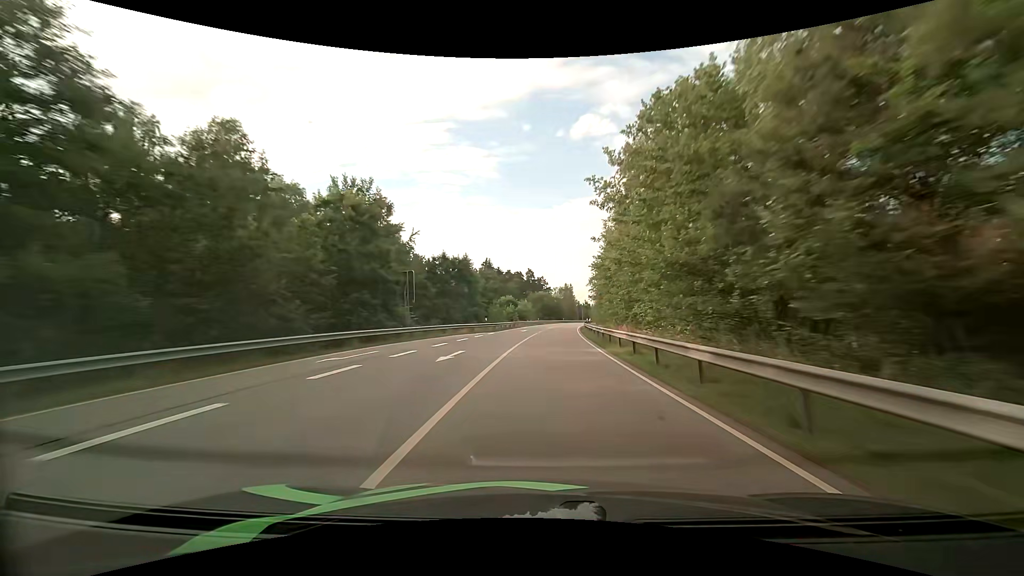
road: primary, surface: asphalt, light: Day
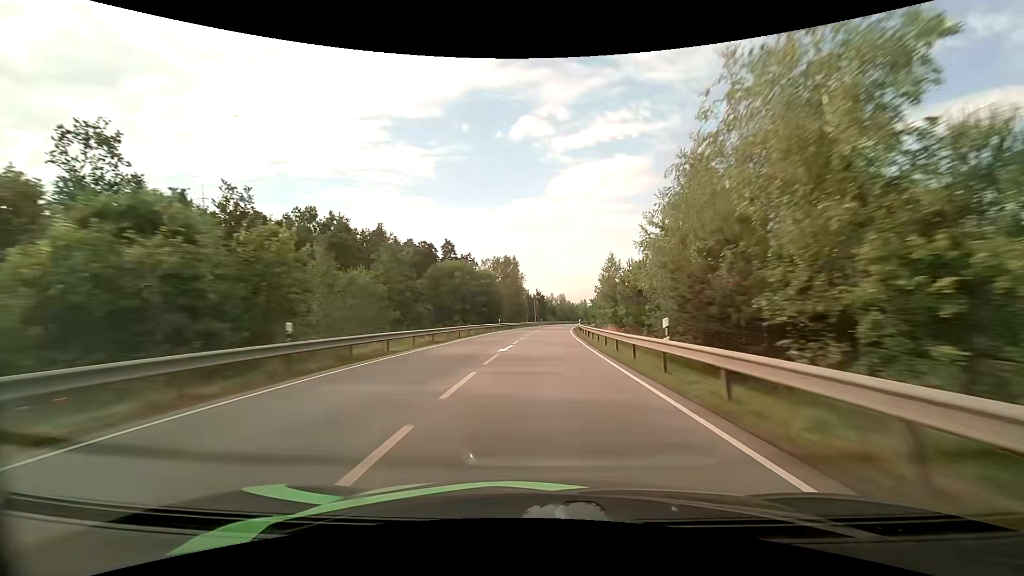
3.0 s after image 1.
(+4.7, +86.5) m; +6°
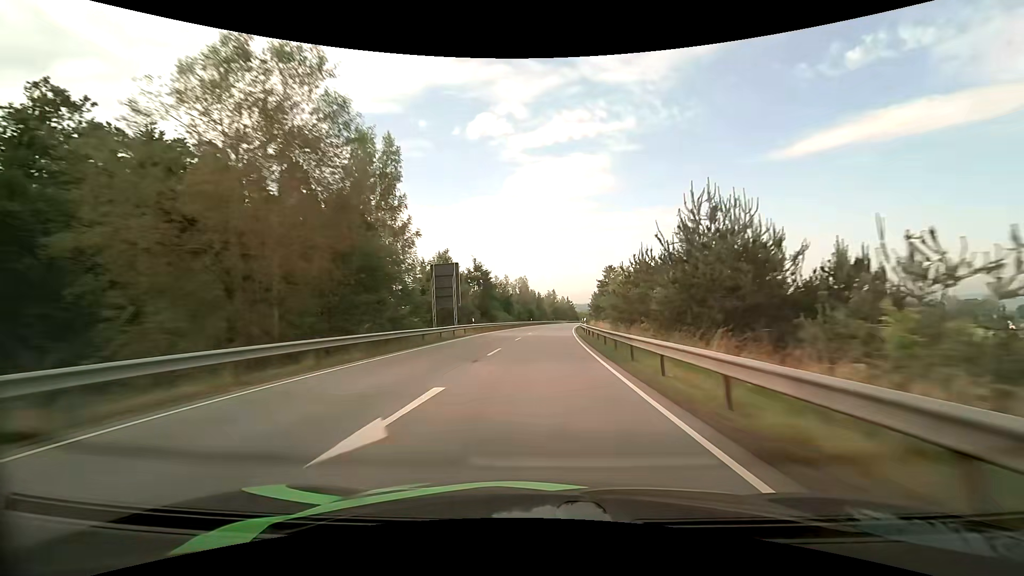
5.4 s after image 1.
(+2.9, +69.3) m; +5°
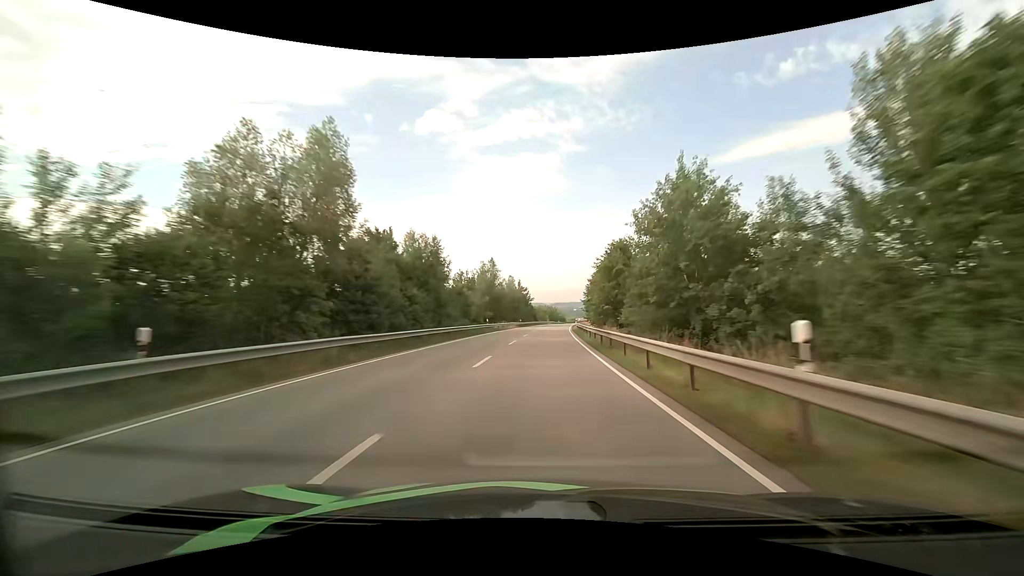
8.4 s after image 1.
(+4.6, +86.4) m; +6°
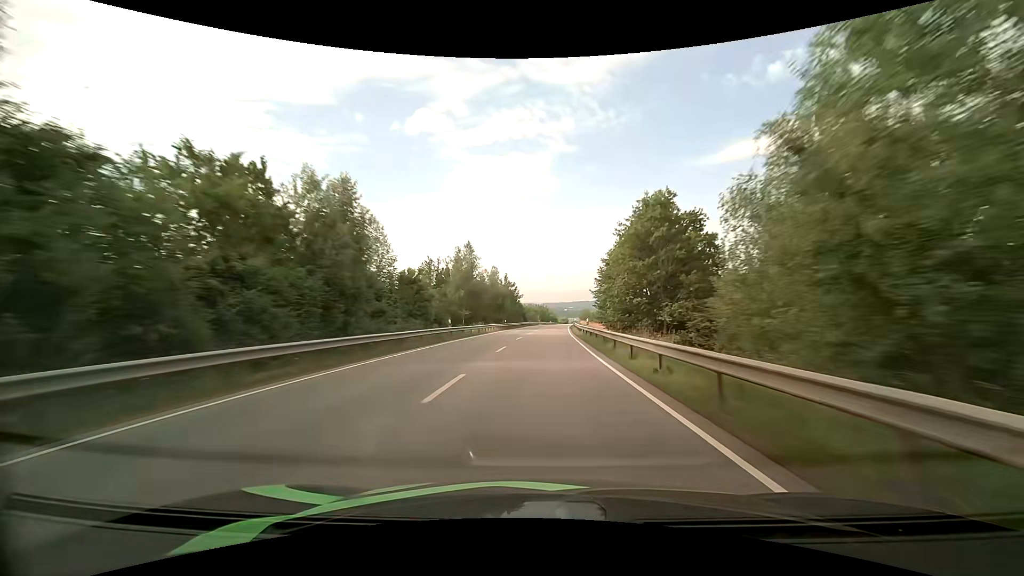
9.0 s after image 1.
(+0.2, +17.6) m; +1°
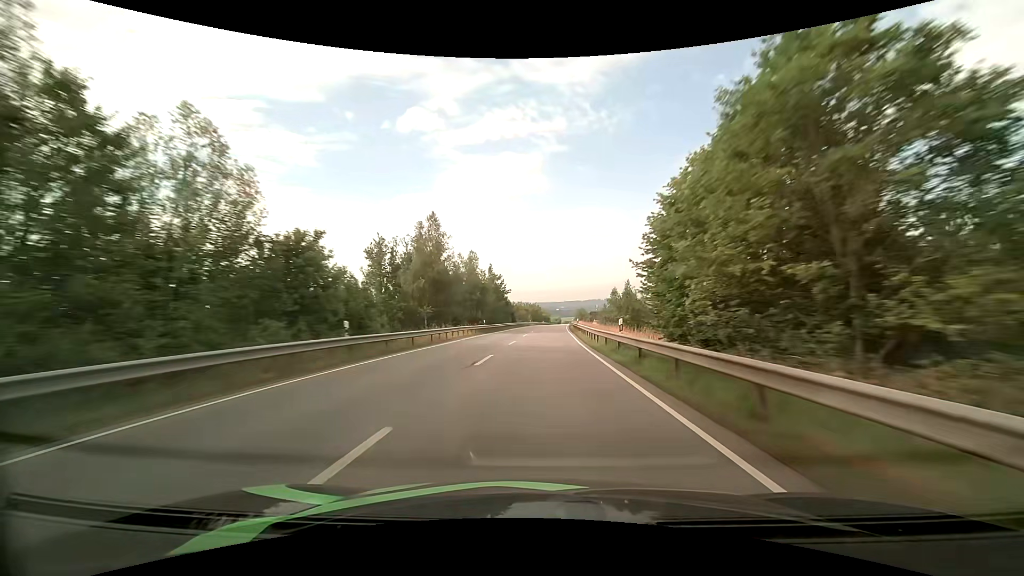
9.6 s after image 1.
(+0.2, +17.6) m; +1°
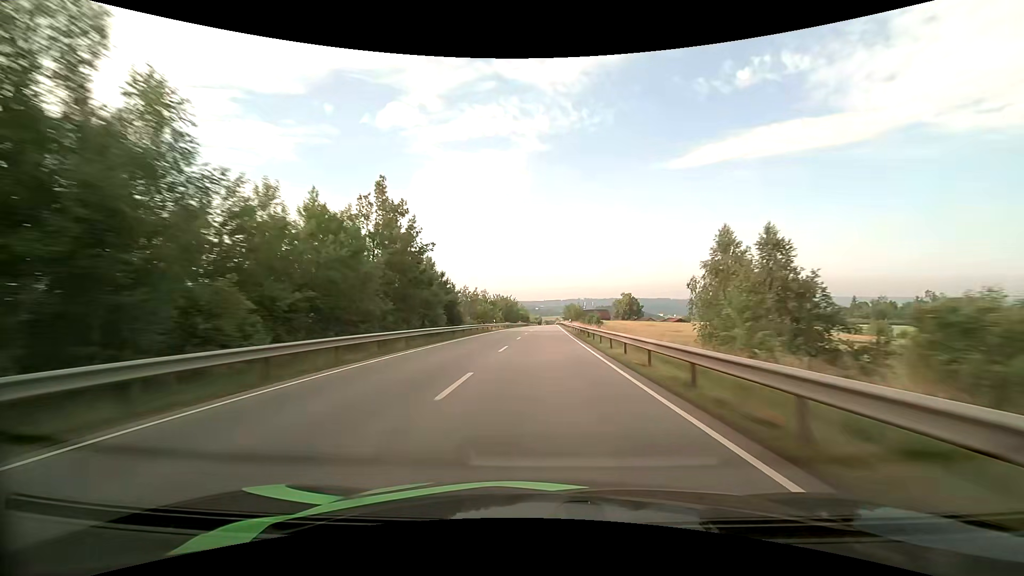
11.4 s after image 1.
(+1.2, +53.1) m; +2°
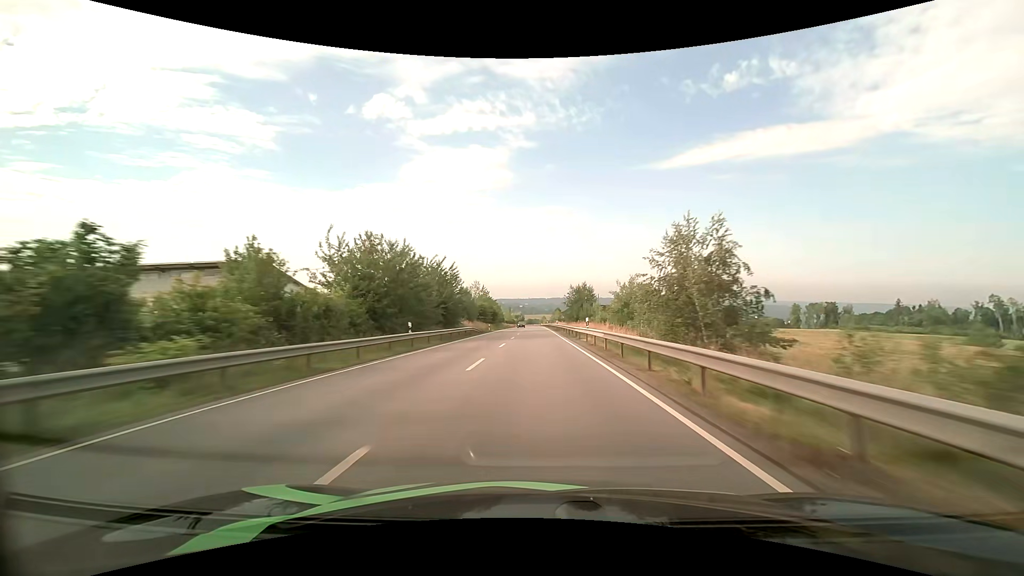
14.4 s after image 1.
(+1.7, +89.6) m; +2°
(0, +10) (0, +20) (0, +30) (0, +40) (0, +50) (0, +60) (0, +70) (0, +80) (0, +90) (-1, +100) m
